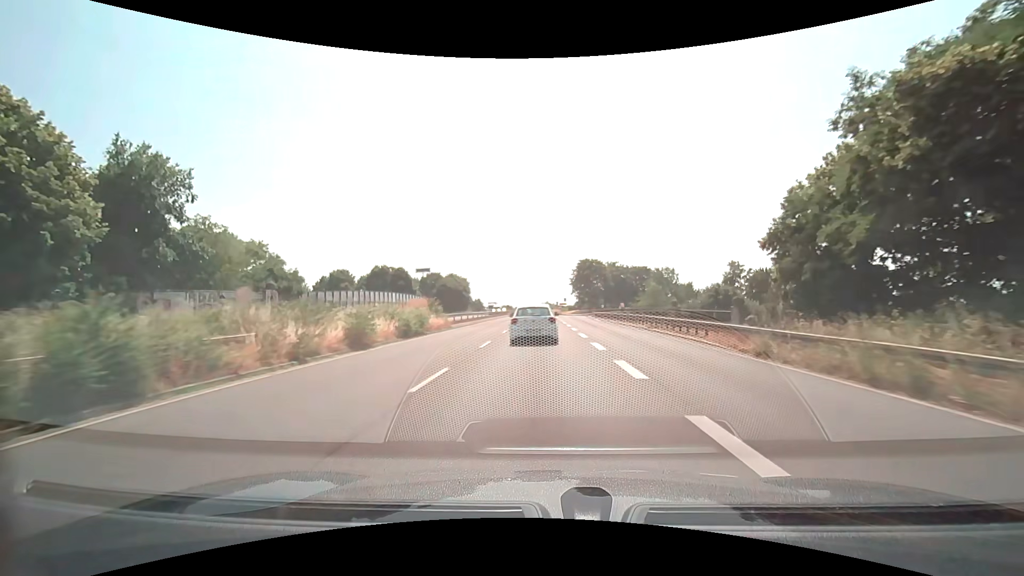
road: trunk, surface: asphalt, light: Day
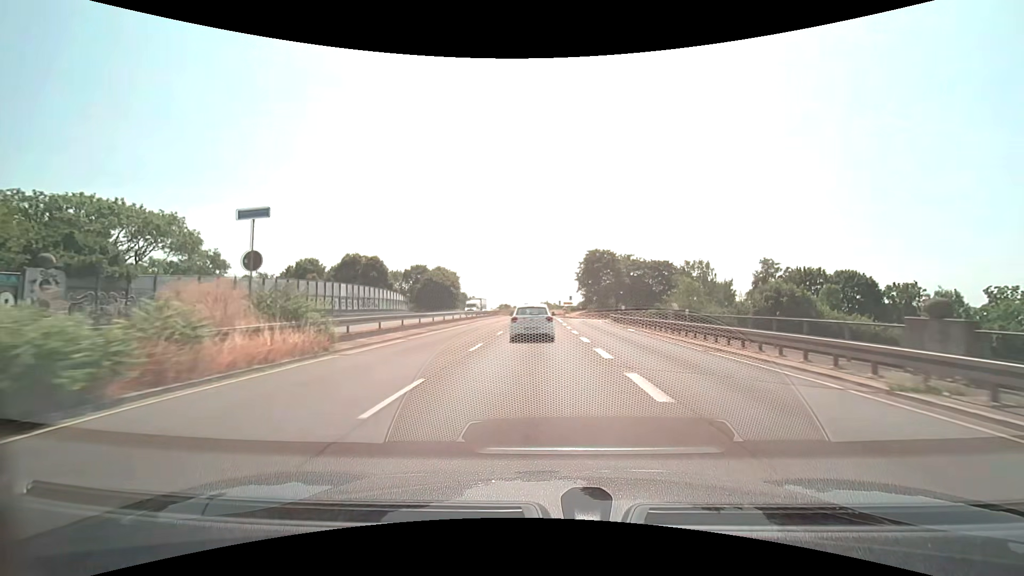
(0.0, +20.1) m; 0°
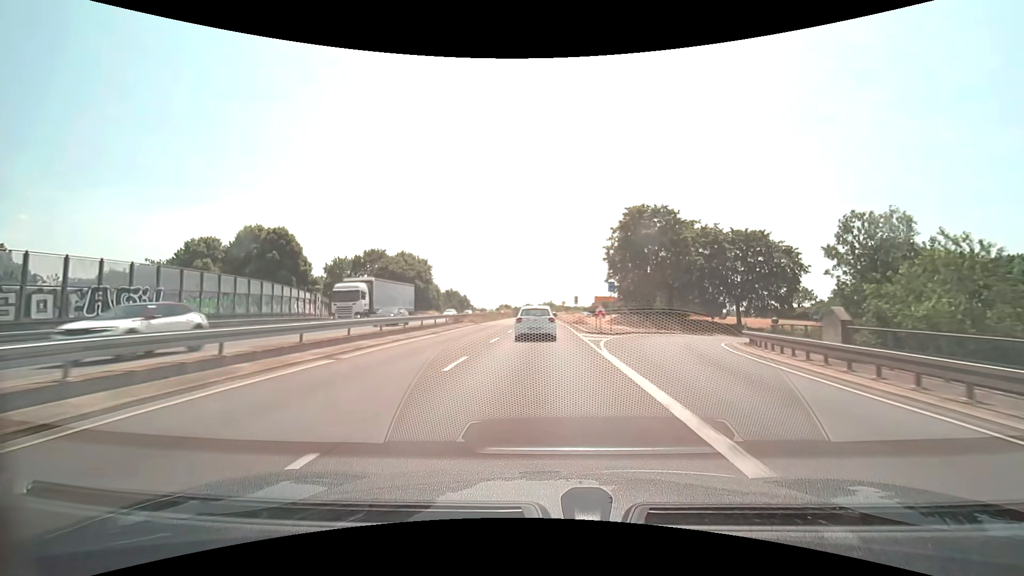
(-0.1, +40.4) m; 0°
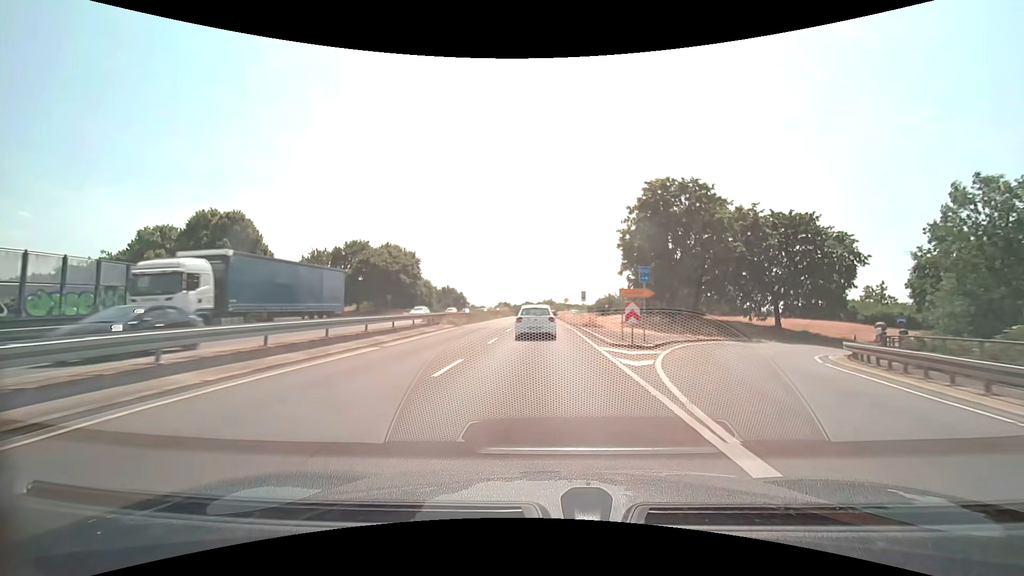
(0.0, +10.1) m; 0°
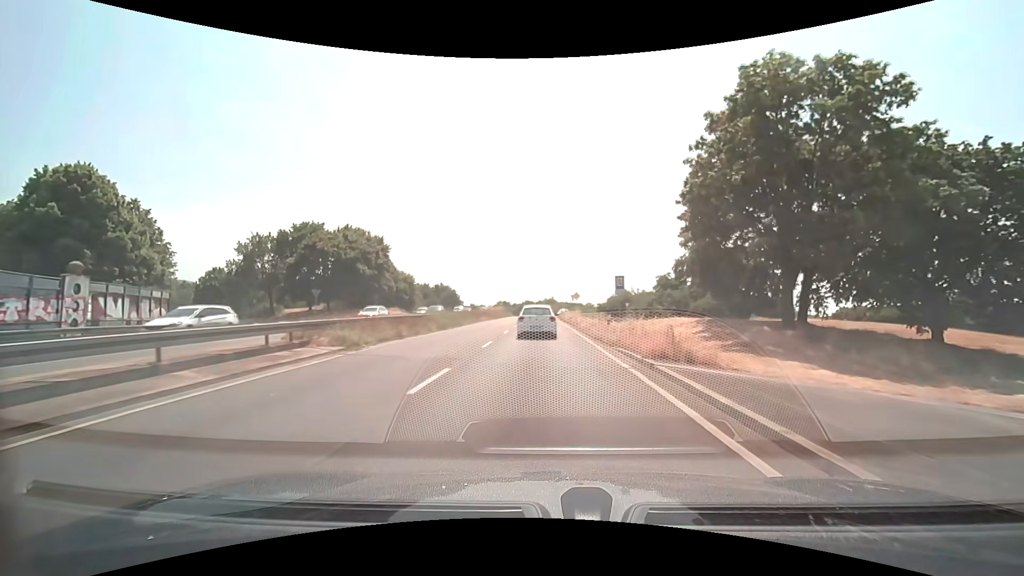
(0.0, +20.1) m; 0°
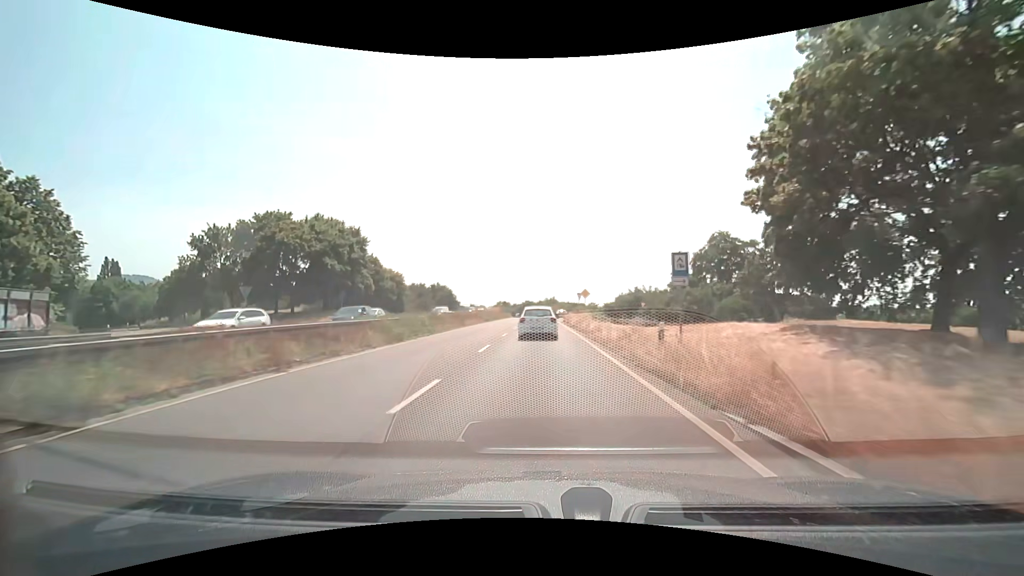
(0.0, +10.0) m; 0°
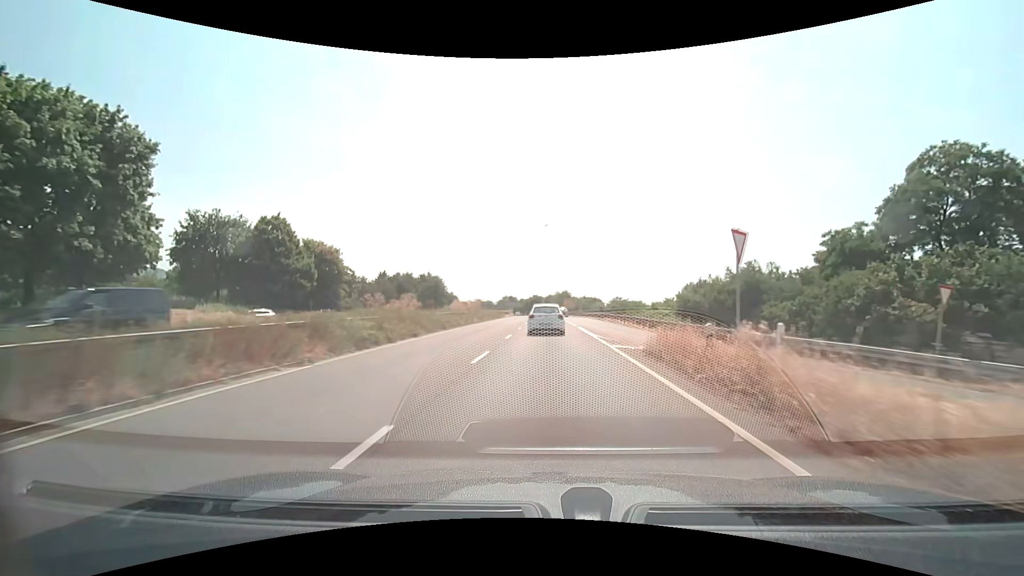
(-0.2, +40.1) m; -1°
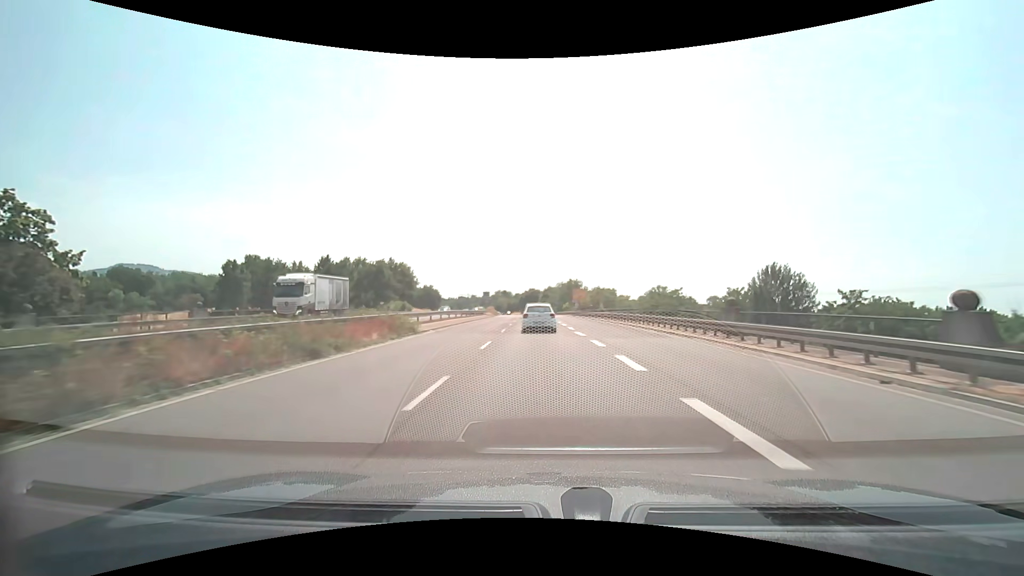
(+0.2, +50.5) m; 0°
(0, +10) (0, +20) (0, +30) (-1, +40) (-1, +50) (-1, +60) (-2, +70) (-2, +80) (-3, +90) (-4, +100) m
